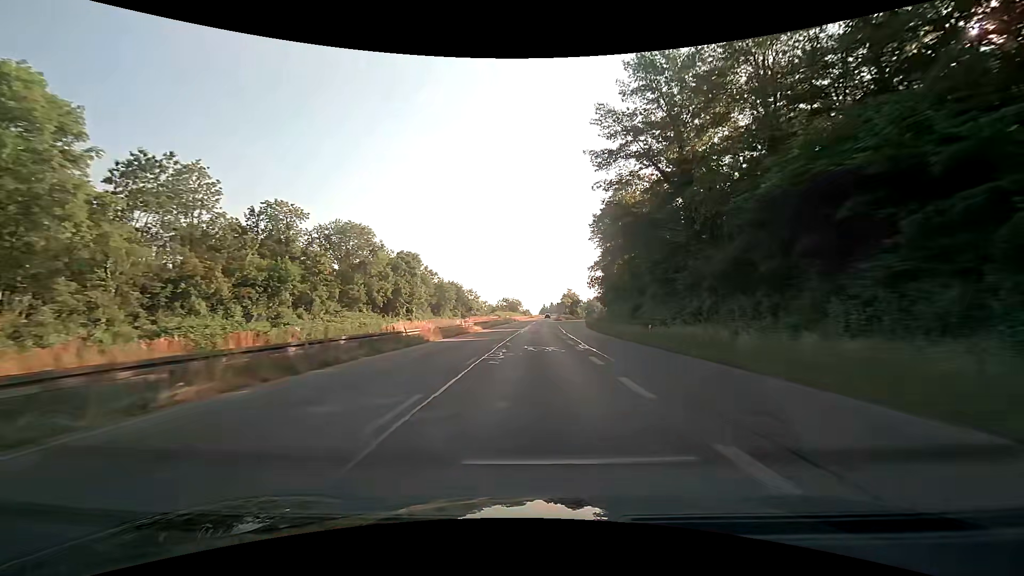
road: trunk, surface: asphalt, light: Day
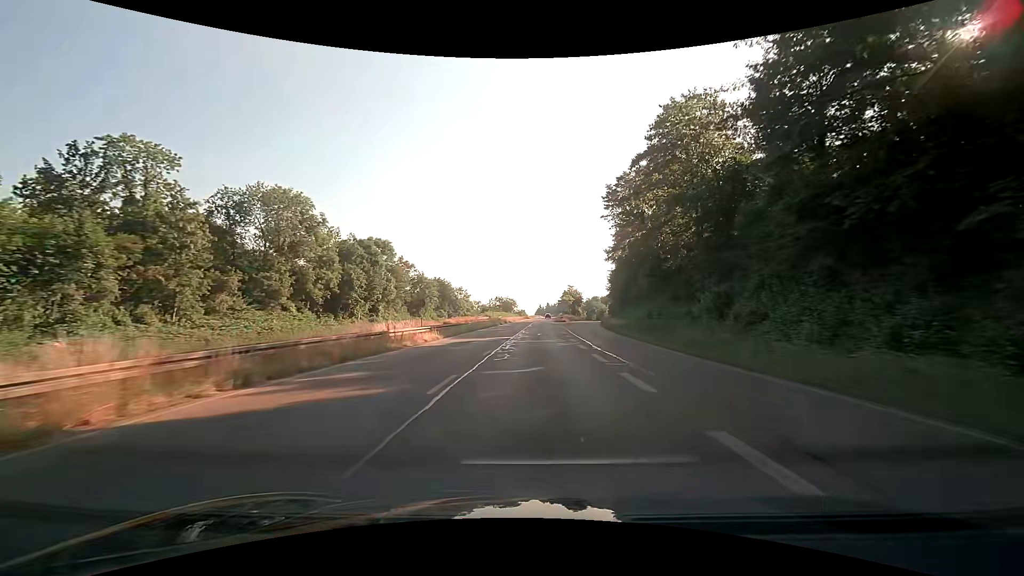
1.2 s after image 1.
(+0.1, +24.2) m; 0°
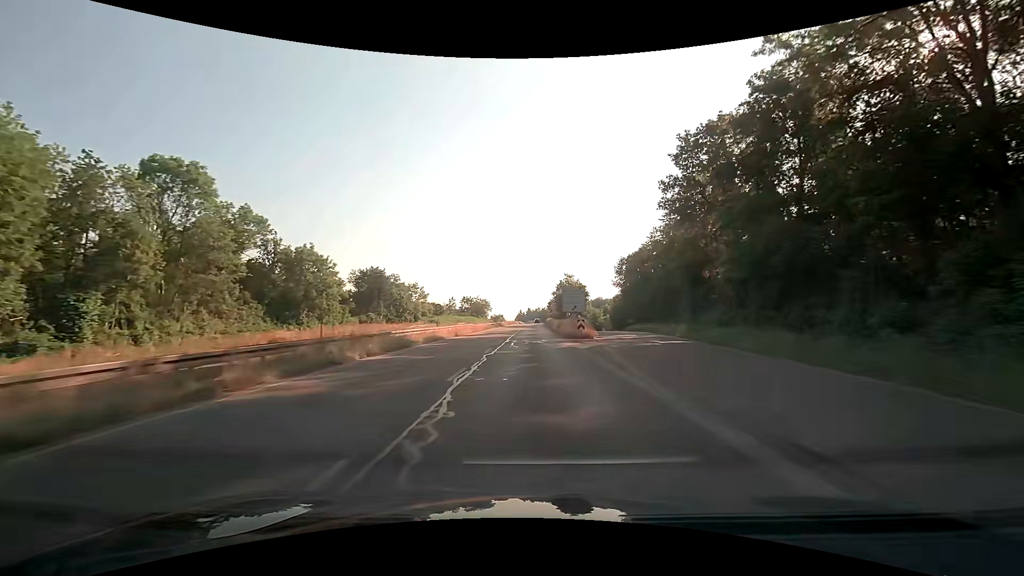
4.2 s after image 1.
(+1.5, +60.7) m; +2°
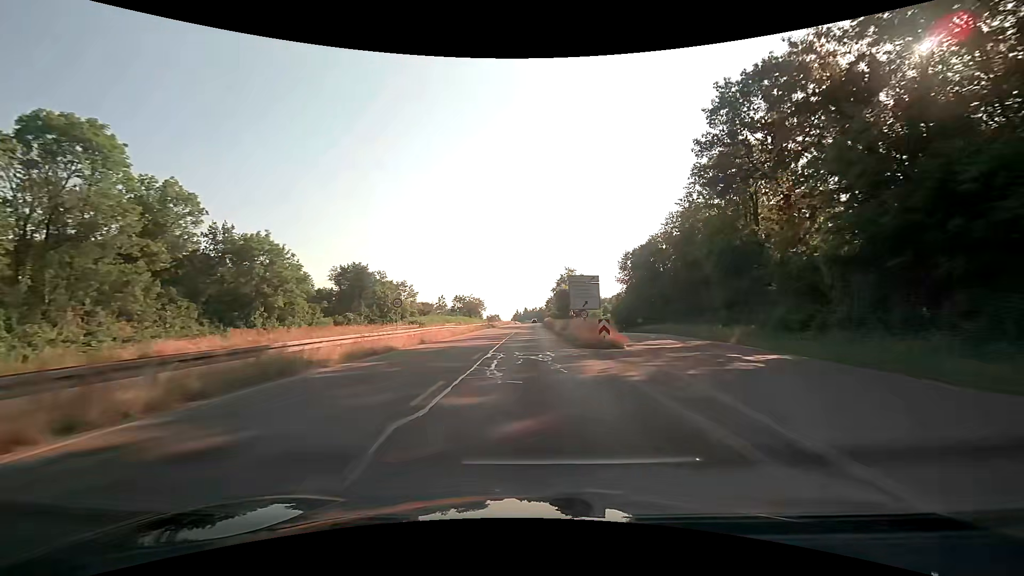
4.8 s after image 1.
(+0.1, +12.1) m; +1°
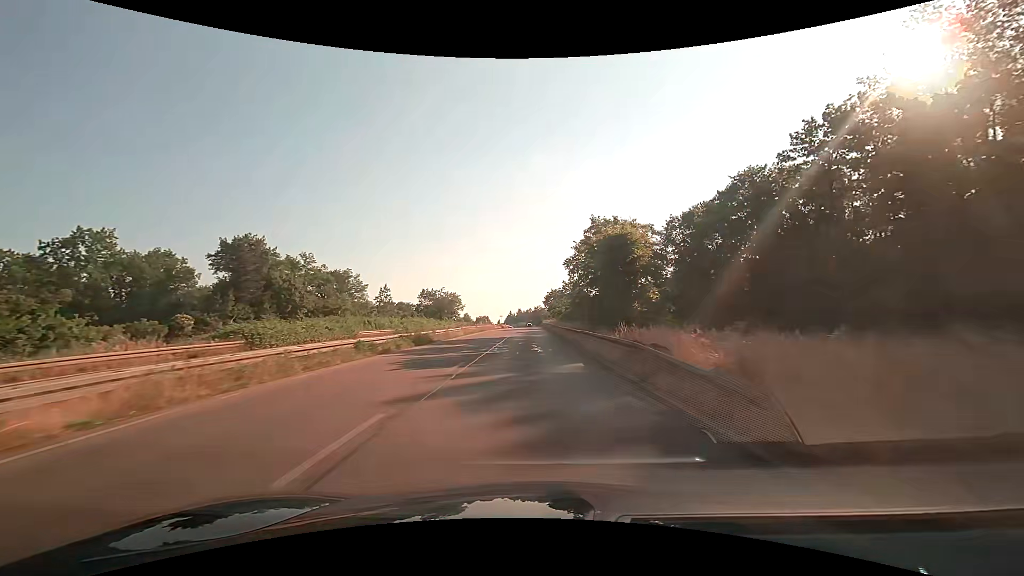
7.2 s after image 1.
(+0.4, +48.4) m; +1°
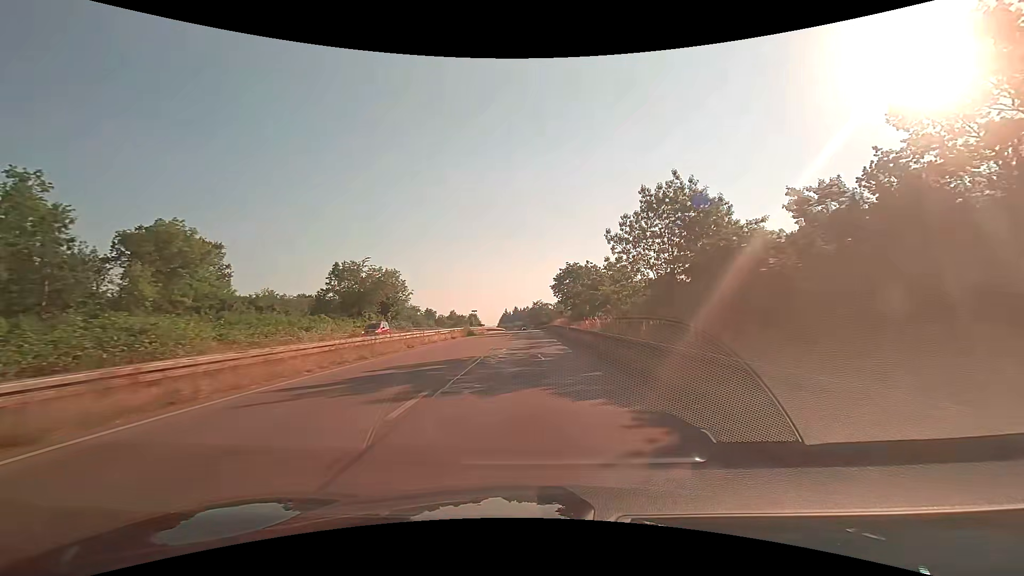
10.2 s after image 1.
(+0.1, +60.3) m; 0°
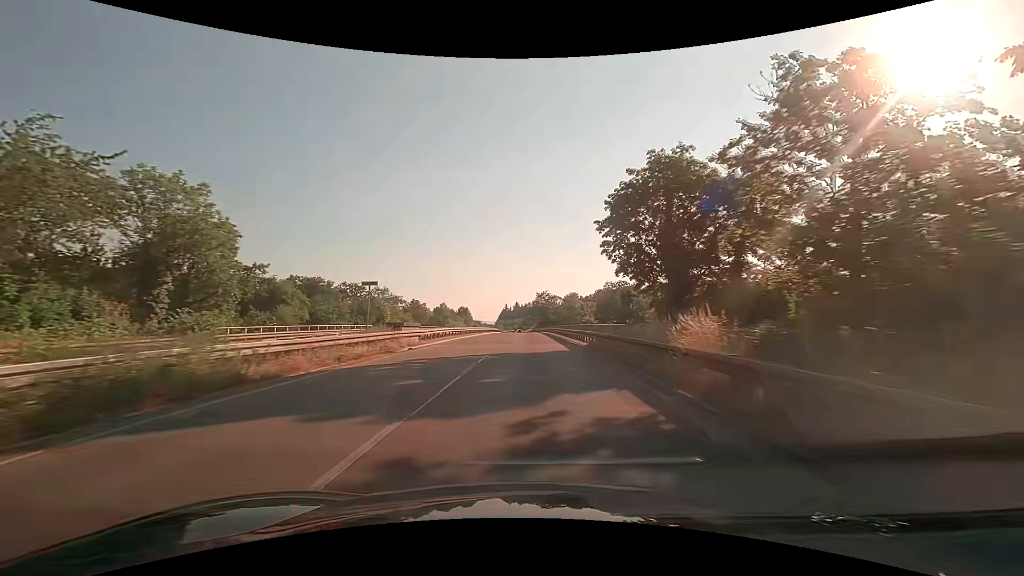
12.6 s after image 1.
(0.0, +48.2) m; 0°
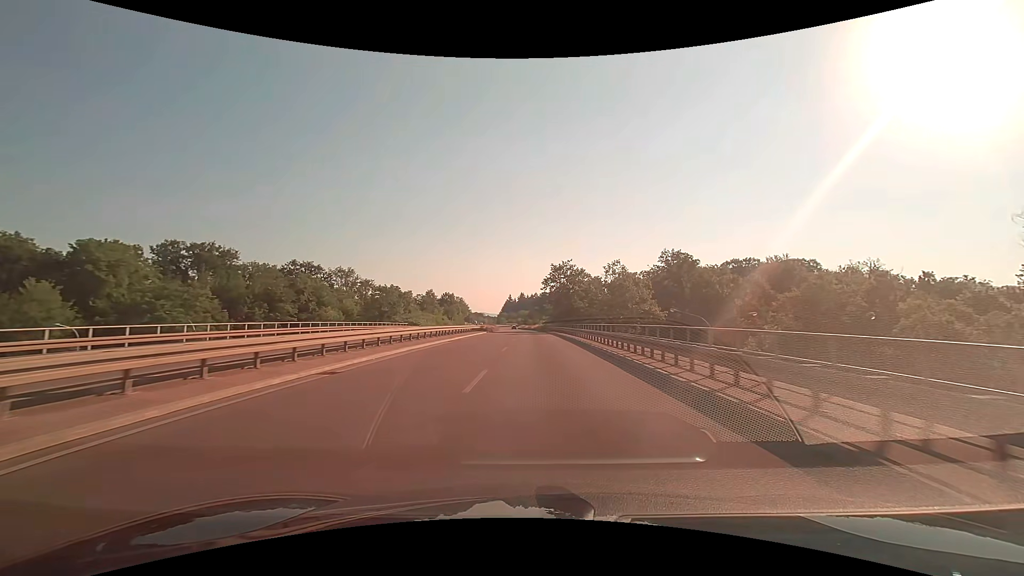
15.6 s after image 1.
(-0.3, +60.3) m; -1°
(0, +10) (0, +20) (0, +30) (0, +40) (0, +50) (0, +60) (0, +70) (0, +80) (0, +90) (0, +100) m
